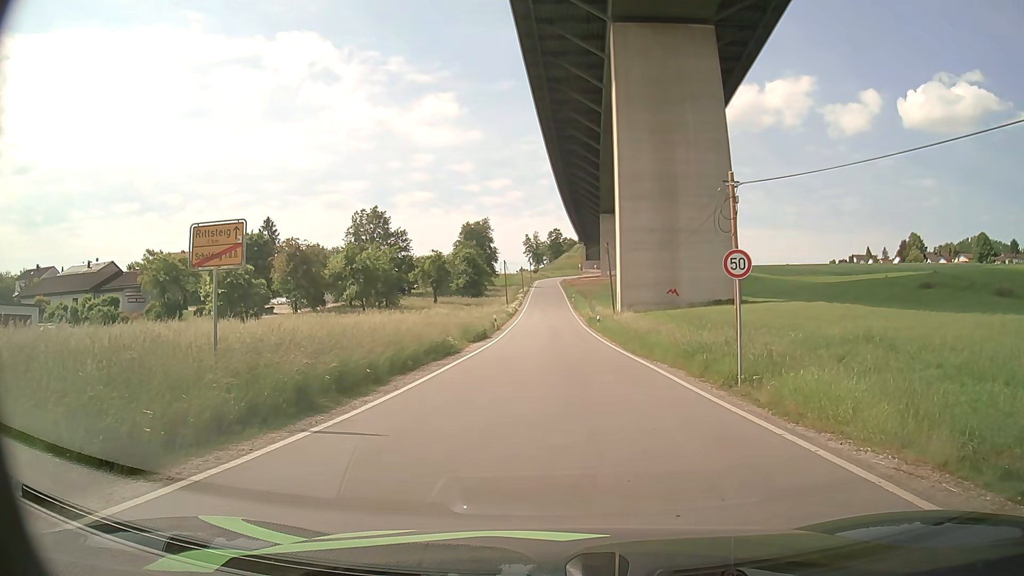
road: unclassified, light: Day
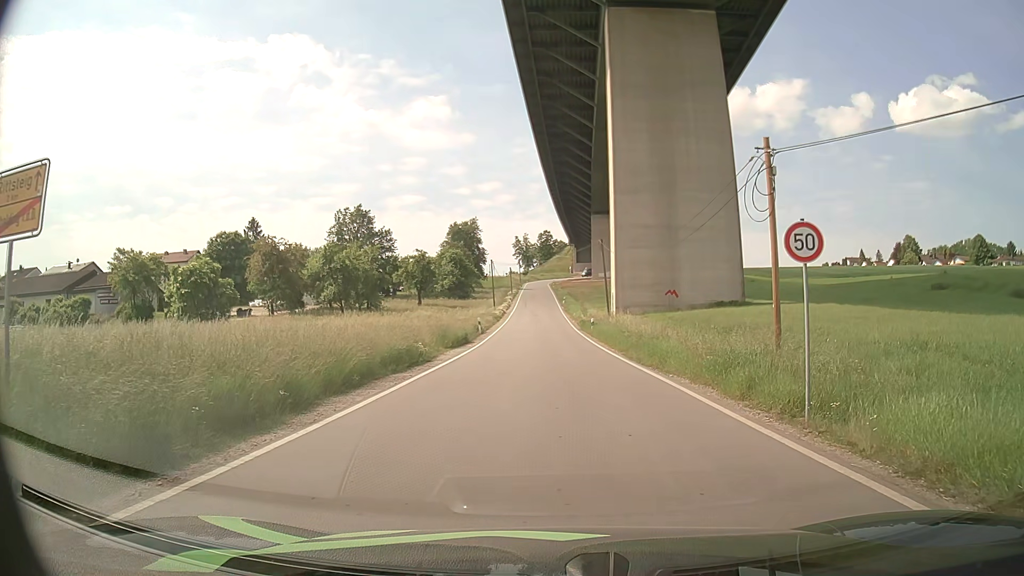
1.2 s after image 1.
(0.0, +4.3) m; +1°
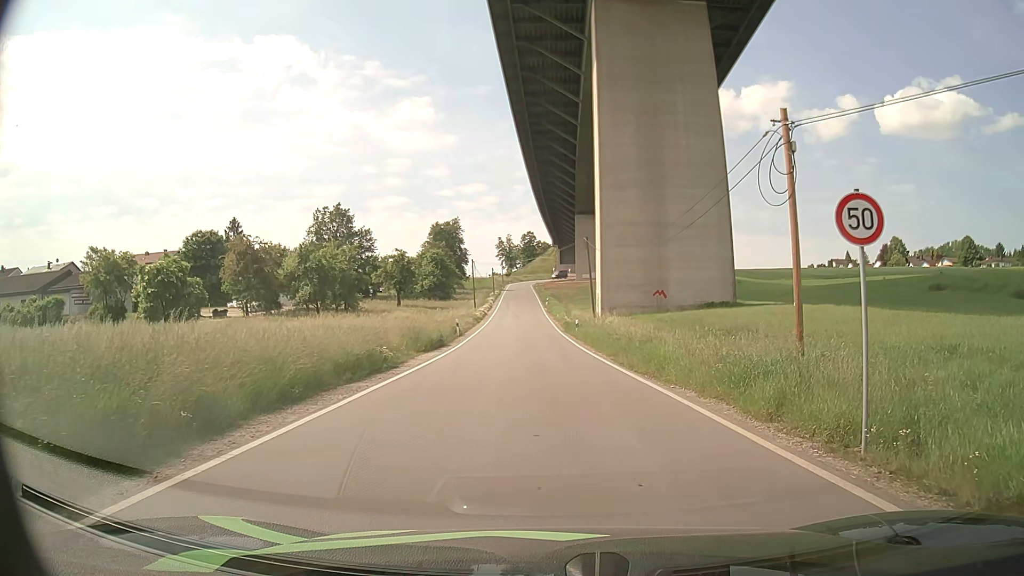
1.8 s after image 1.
(0.0, +2.5) m; +2°
